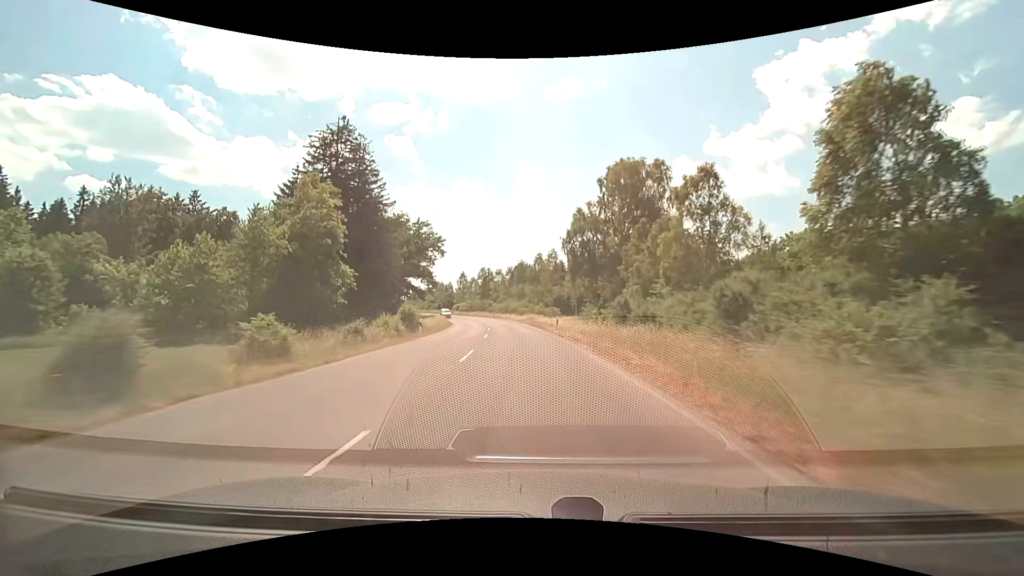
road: tertiary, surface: asphalt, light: Day
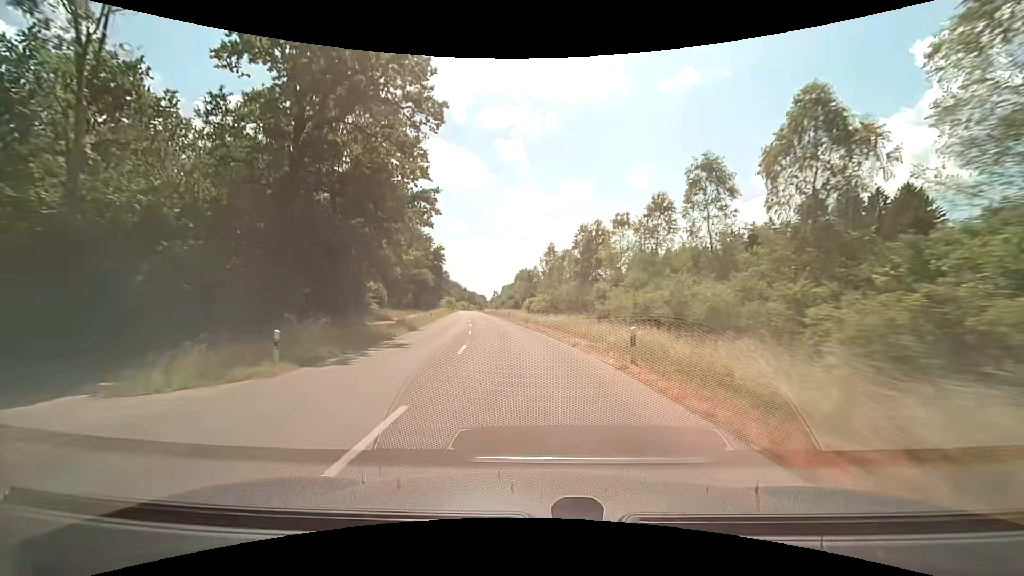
(-6.7, +70.7) m; -12°
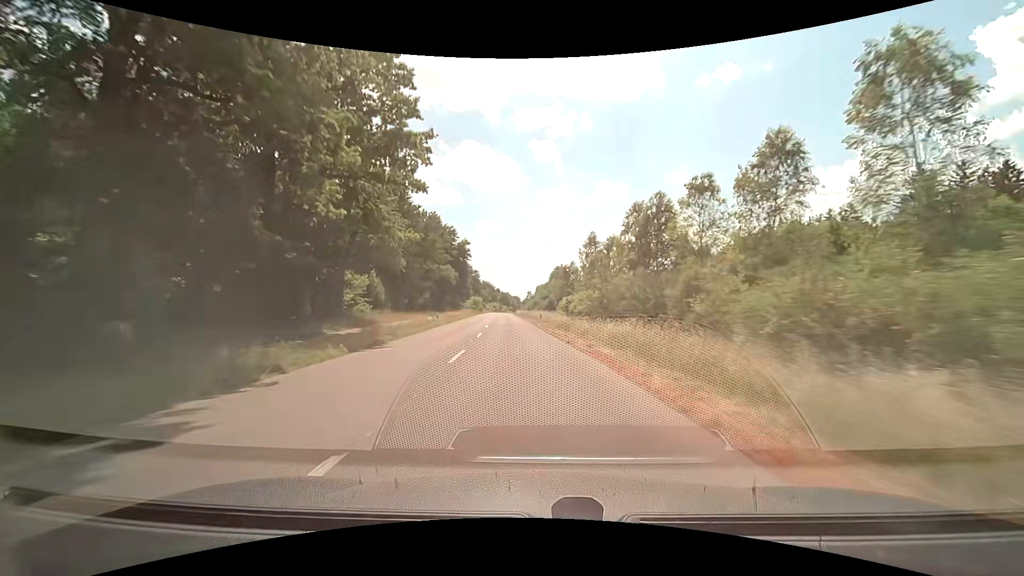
(-0.5, +14.3) m; -4°
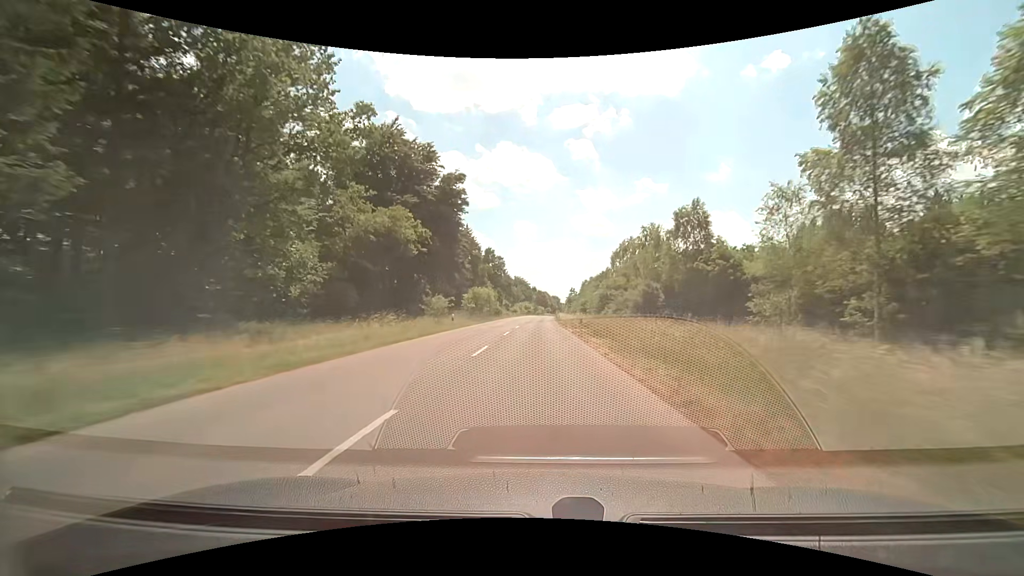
(-3.7, +58.0) m; -5°
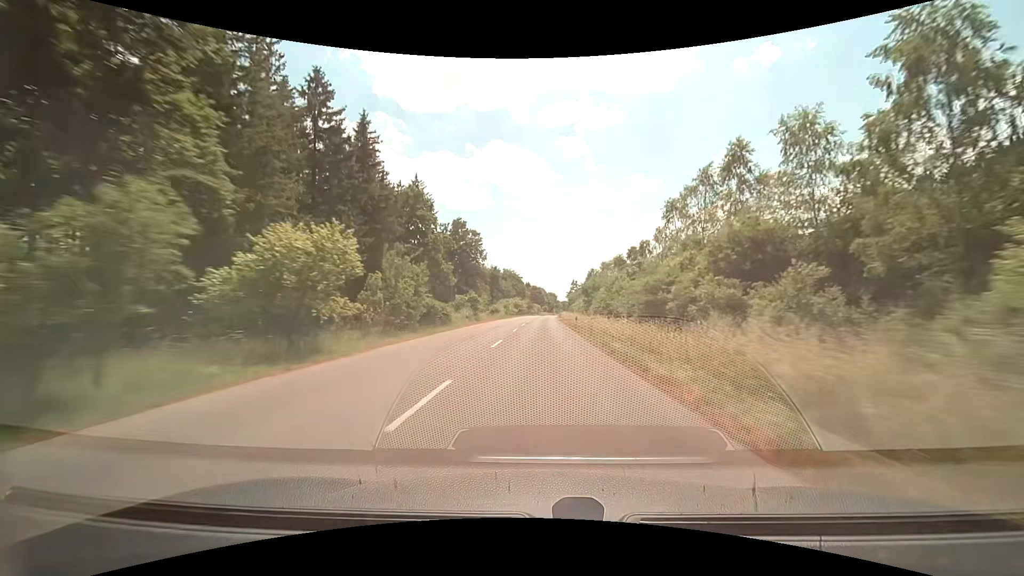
(0.0, +44.8) m; +1°
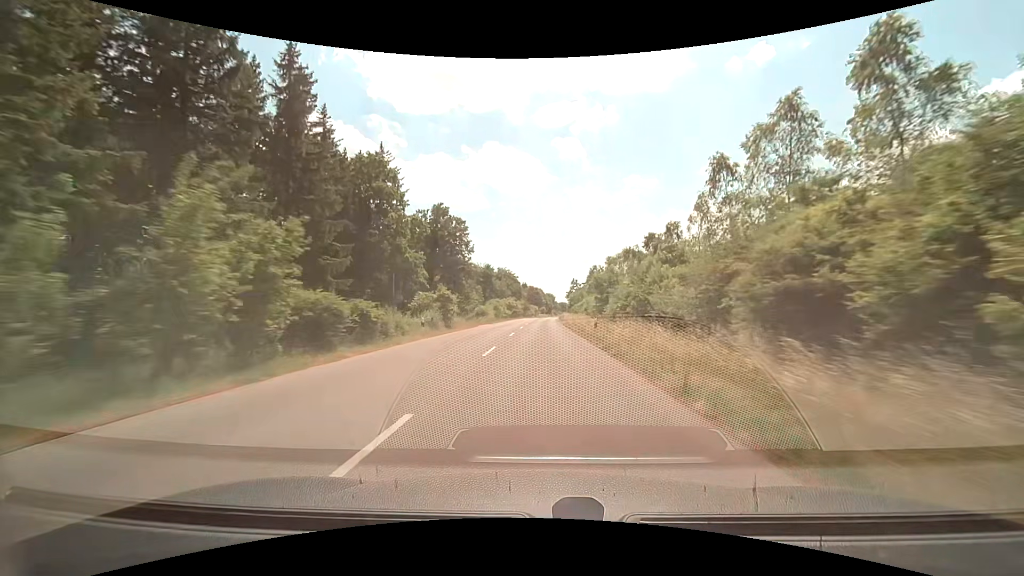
(0.0, +15.1) m; 0°
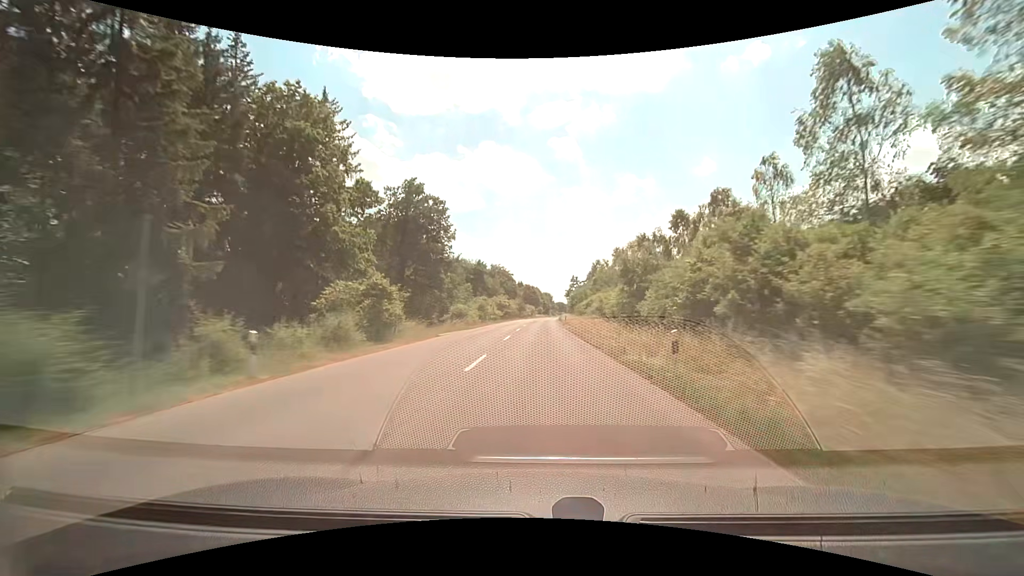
(0.0, +15.2) m; 0°
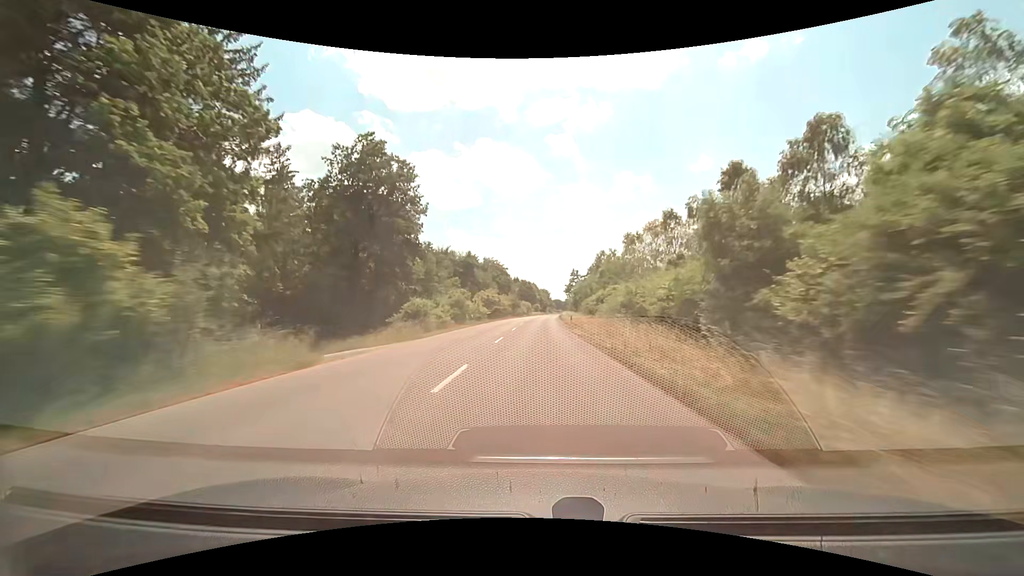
(0.0, +15.3) m; 0°
(0, +10) (0, +20) (0, +30) (0, +40) (0, +50) (+1, +60) (+1, +70) (+1, +80) (+1, +90) (+2, +100) m
